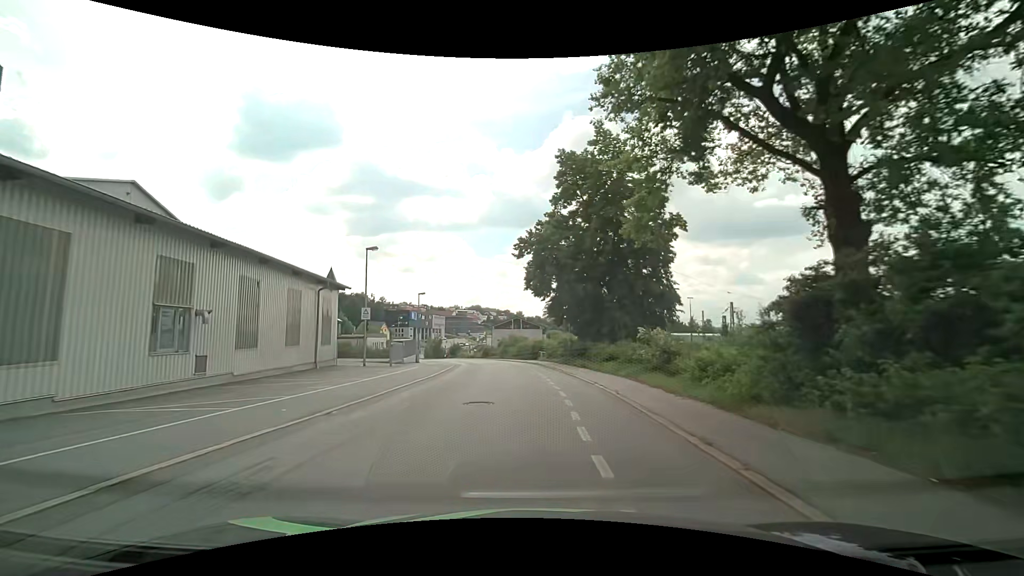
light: Day
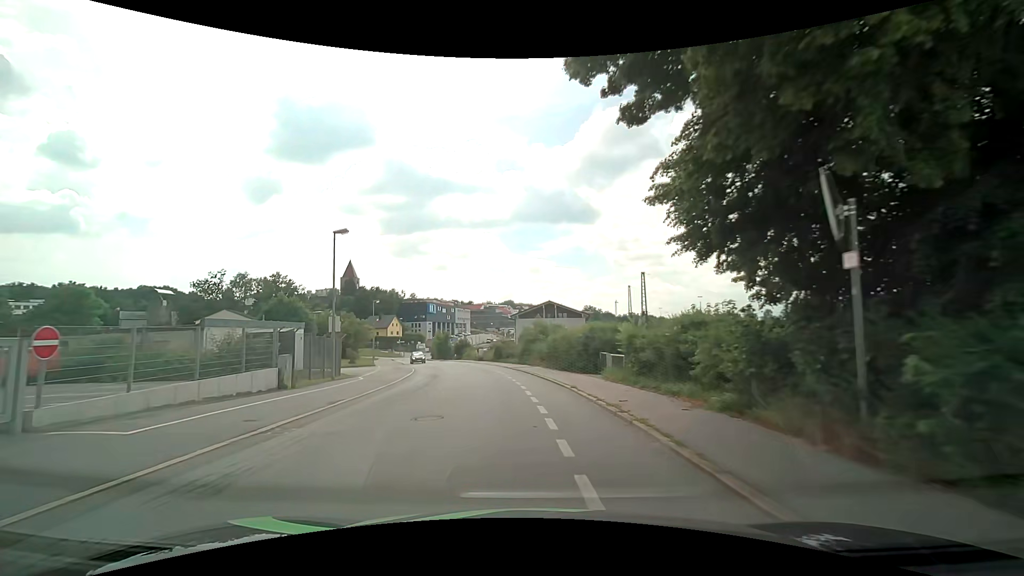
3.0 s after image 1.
(-0.5, +32.0) m; -4°
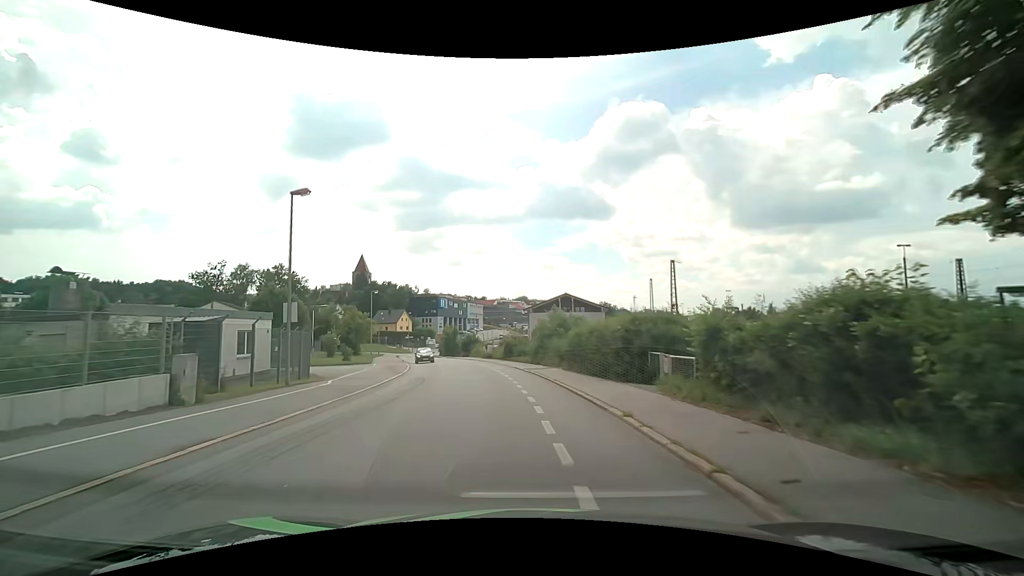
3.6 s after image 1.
(-0.1, +6.6) m; -1°
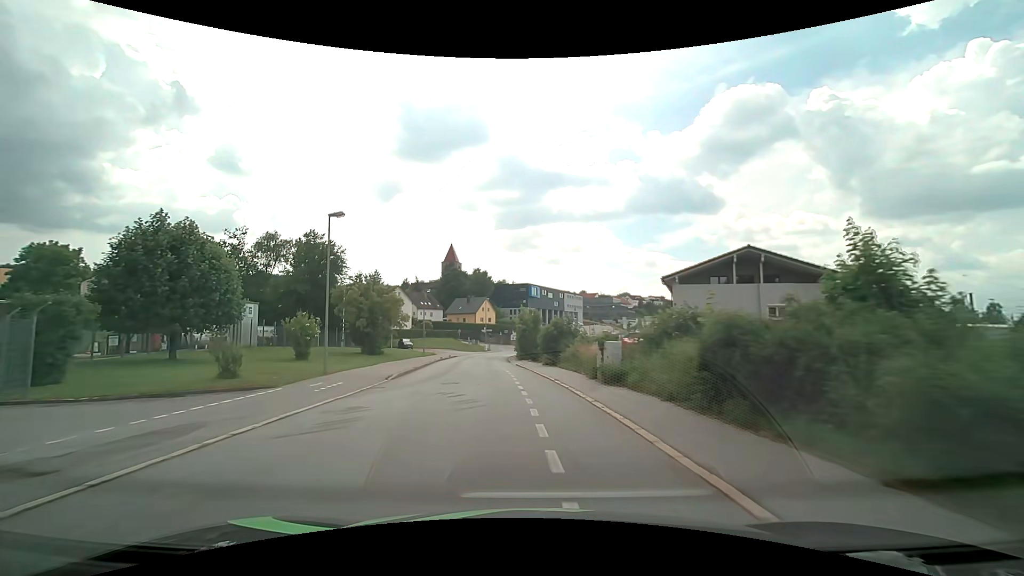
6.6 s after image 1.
(-3.4, +34.9) m; -11°
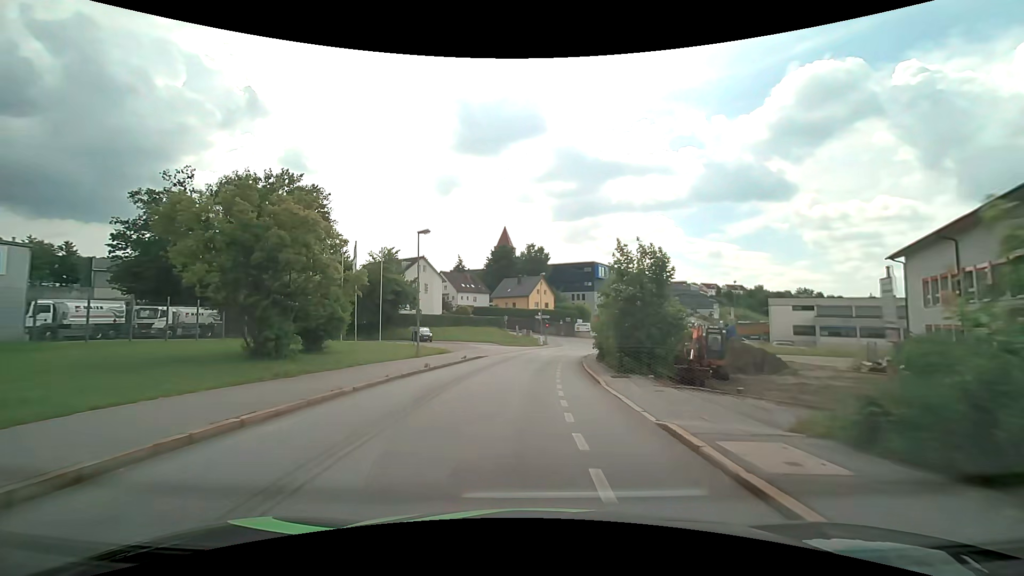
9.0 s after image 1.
(-2.1, +29.3) m; -7°
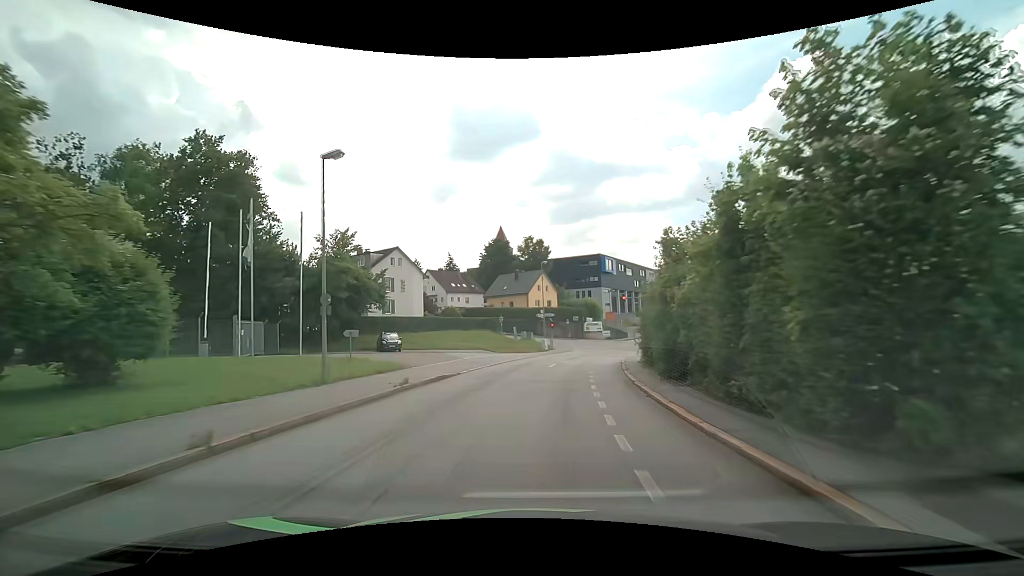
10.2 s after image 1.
(-0.1, +14.2) m; 0°
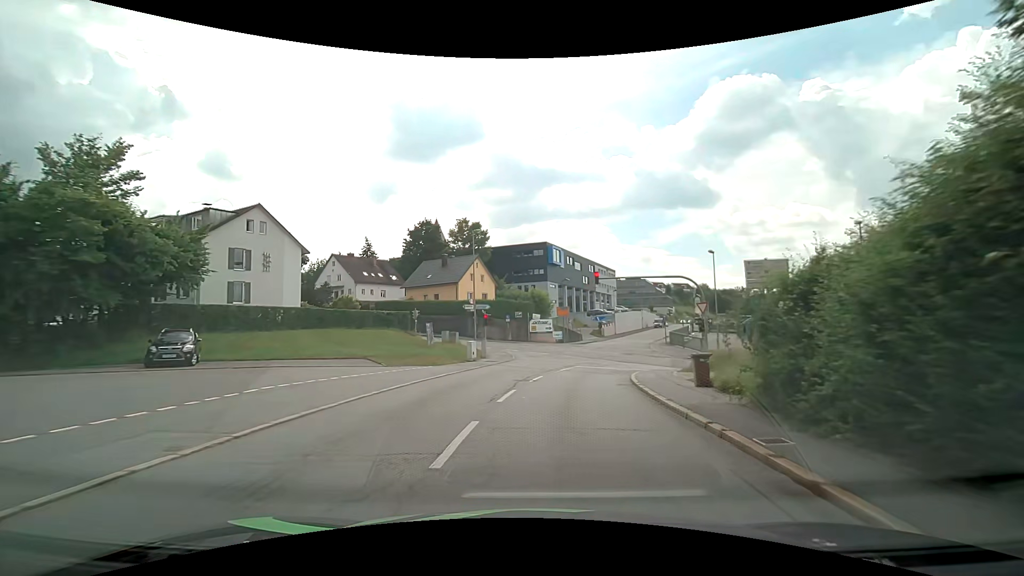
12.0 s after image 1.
(+0.9, +19.1) m; +7°
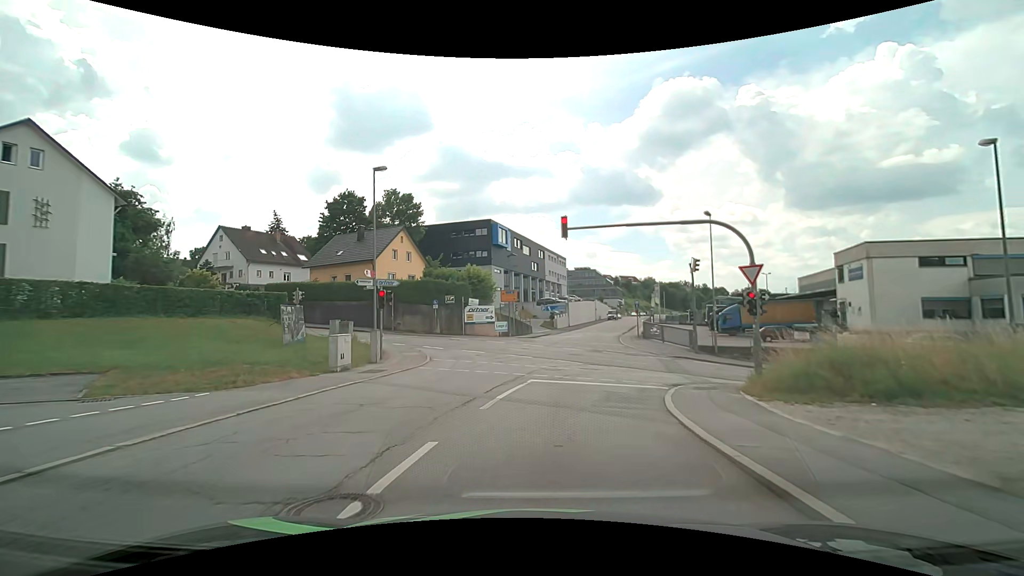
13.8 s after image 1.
(+0.7, +13.6) m; +6°
(0, +10) (+2, +20) (+3, +30) (+4, +40) (+6, +50) (+8, +59) (+10, +69) (+13, +79) (+15, +88) (+18, +98) m
